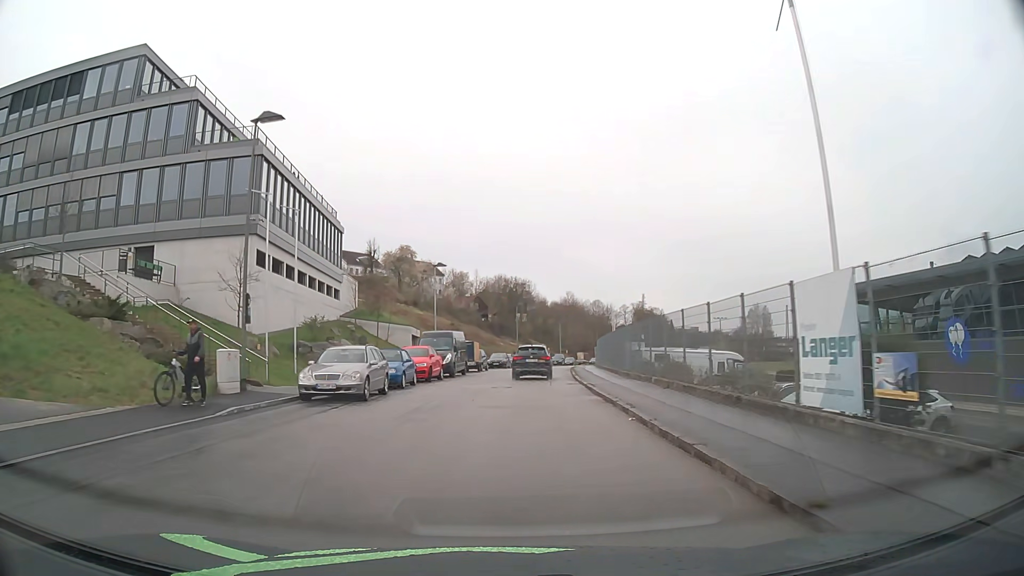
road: residential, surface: asphalt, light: Day
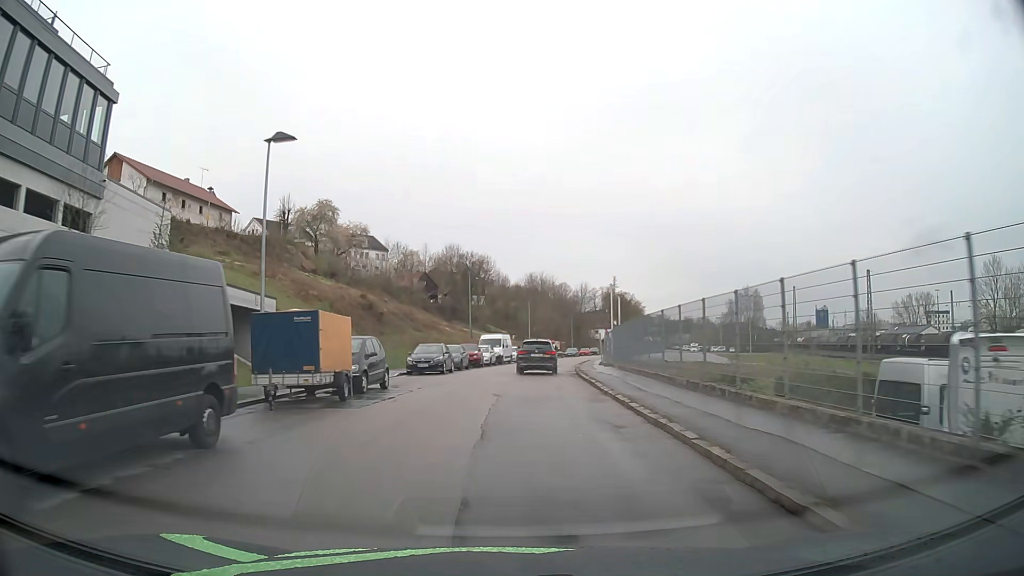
(+0.9, +30.3) m; +4°
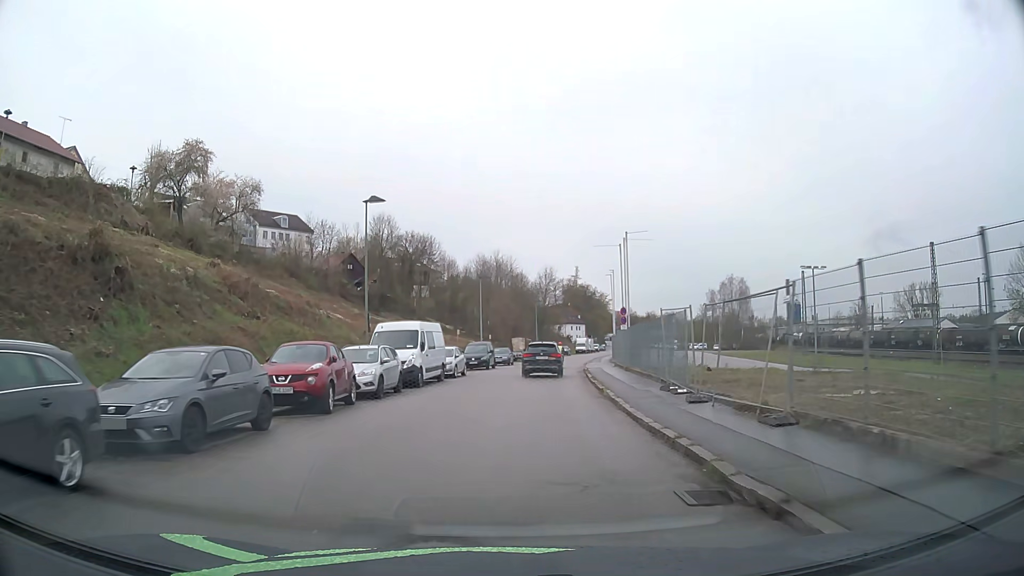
(+0.9, +28.6) m; +4°
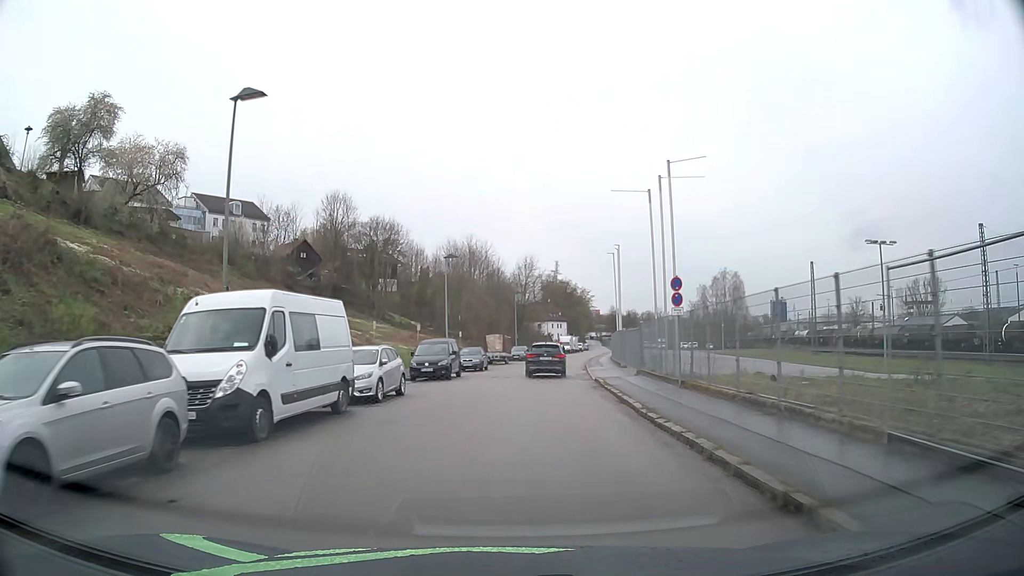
(+0.2, +14.1) m; +2°
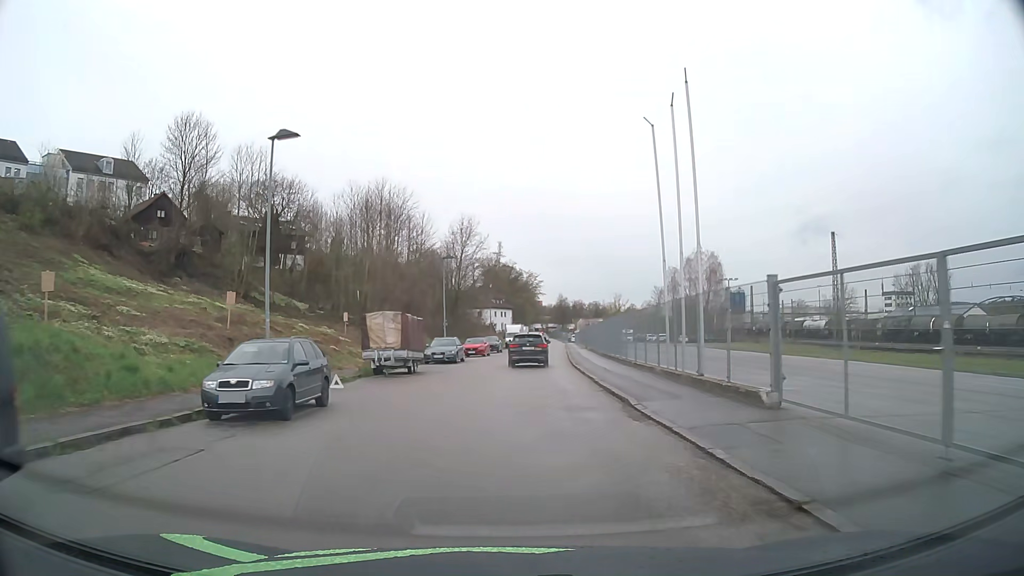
(+1.4, +28.5) m; +6°
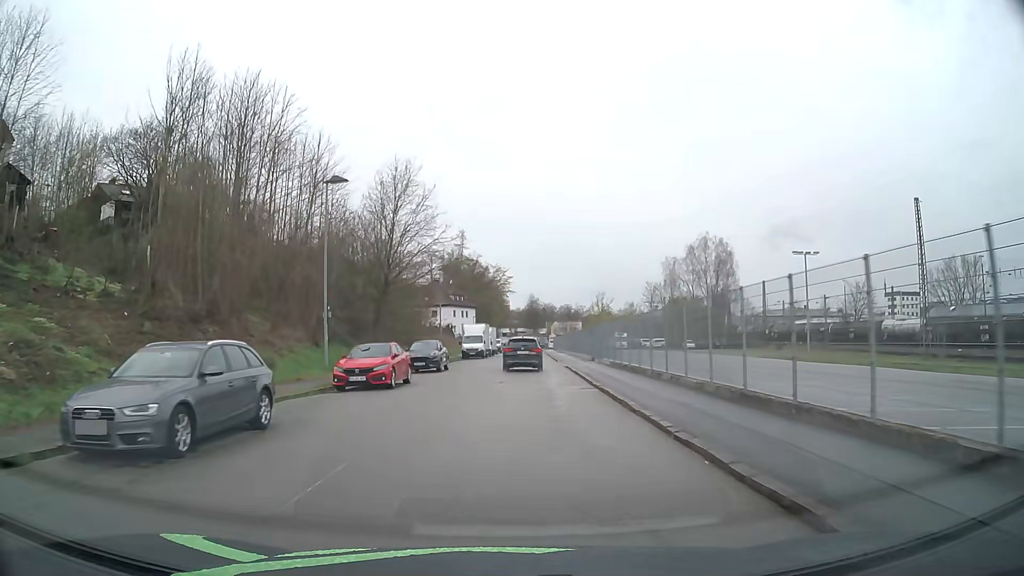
(+0.7, +29.0) m; +3°
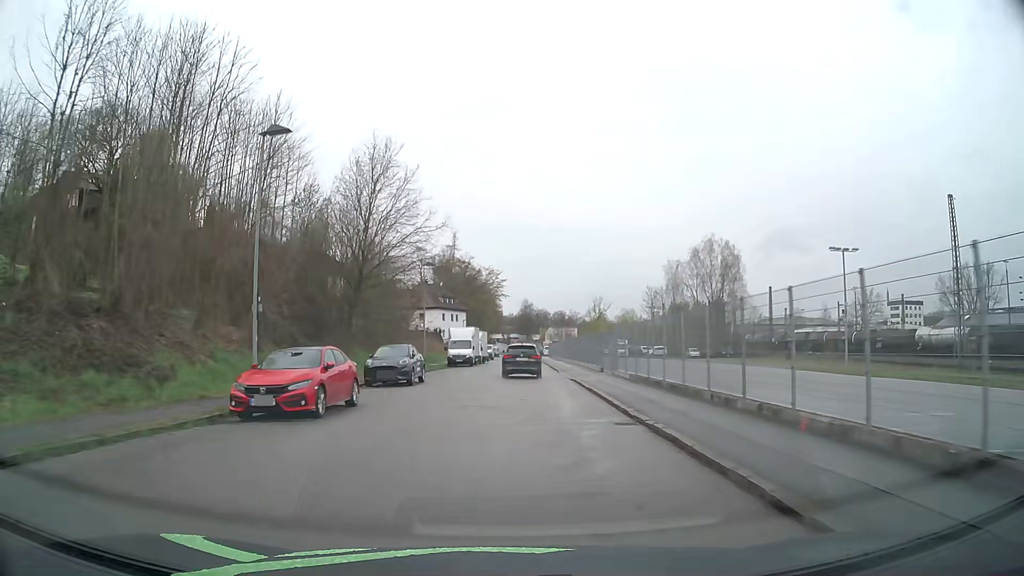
(0.0, +7.3) m; 0°
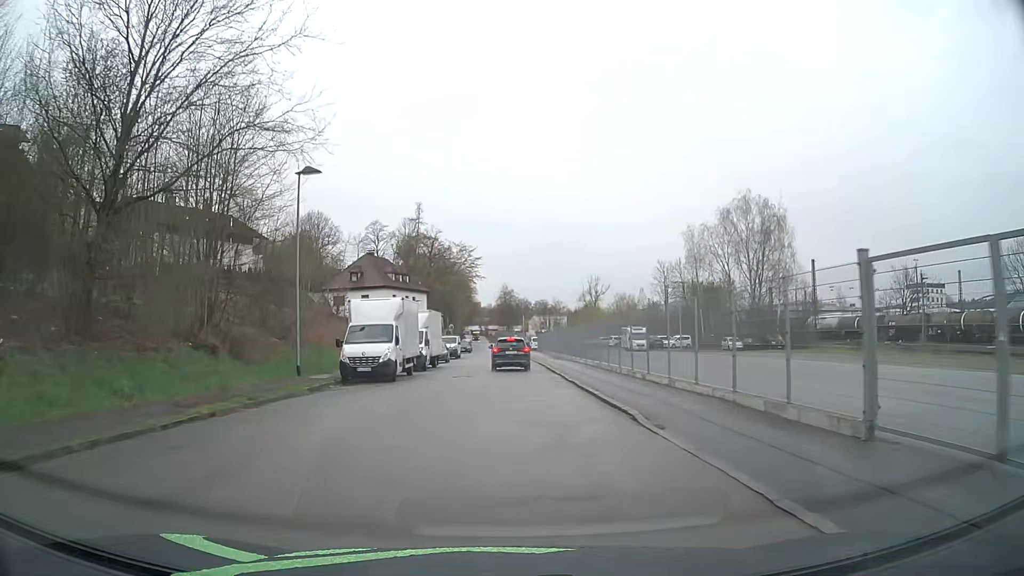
(+0.7, +29.0) m; +2°
(0, +10) (0, +20) (0, +30) (0, +40) (0, +50) (0, +60) (0, +70) (0, +80) (0, +90) (-1, +100) m
